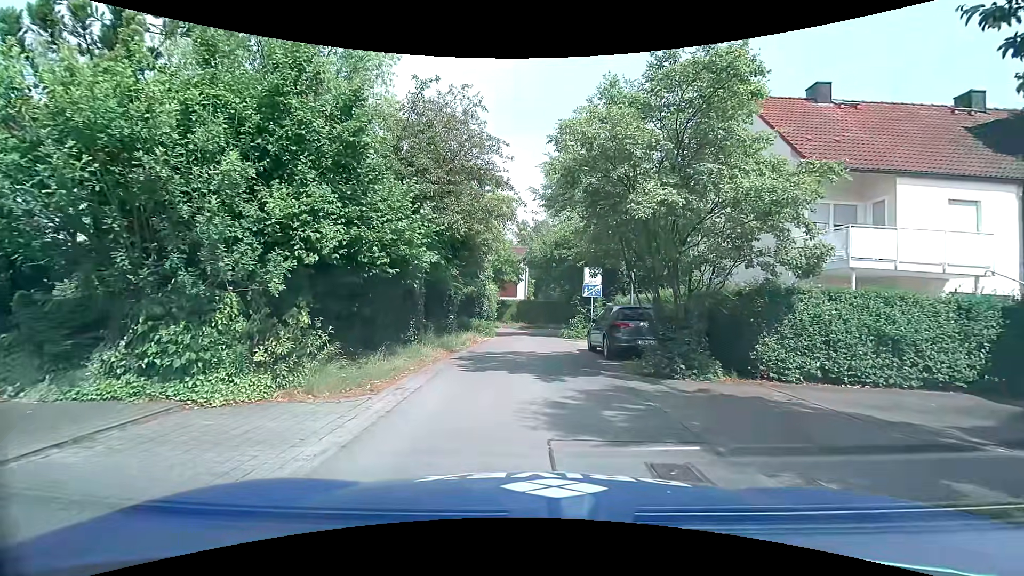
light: Day
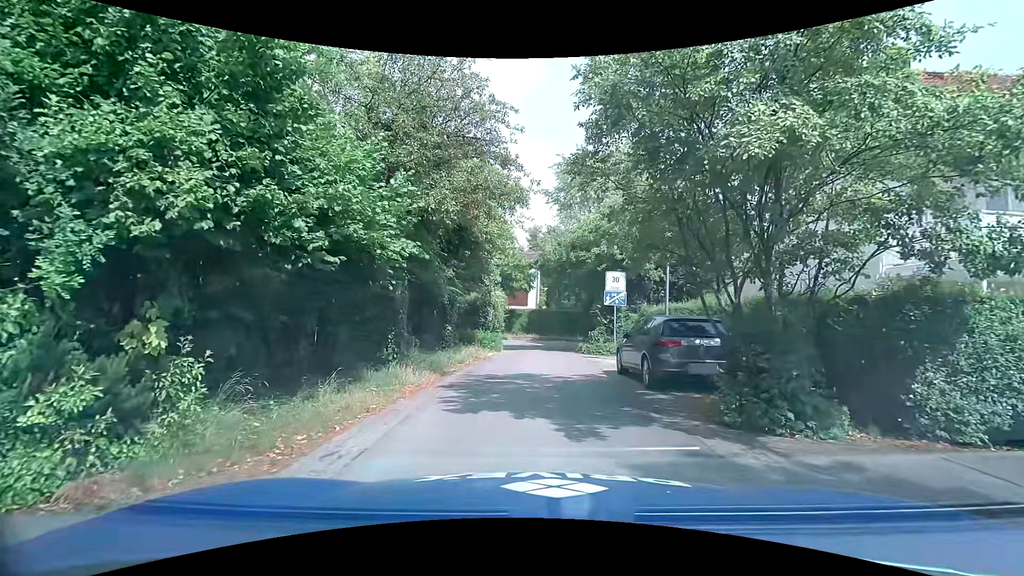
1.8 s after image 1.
(-0.1, +3.3) m; -2°
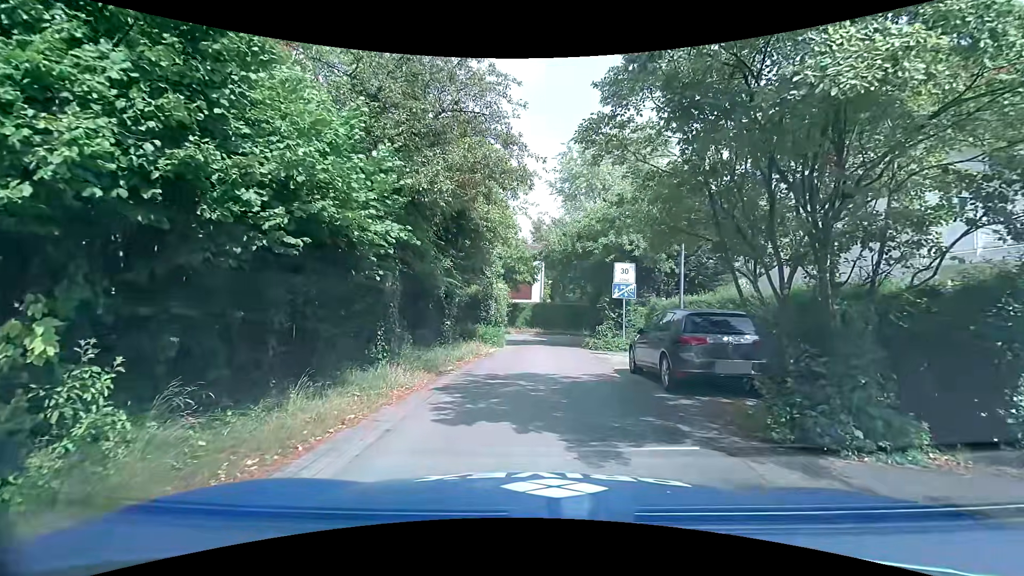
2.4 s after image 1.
(0.0, +1.1) m; +1°
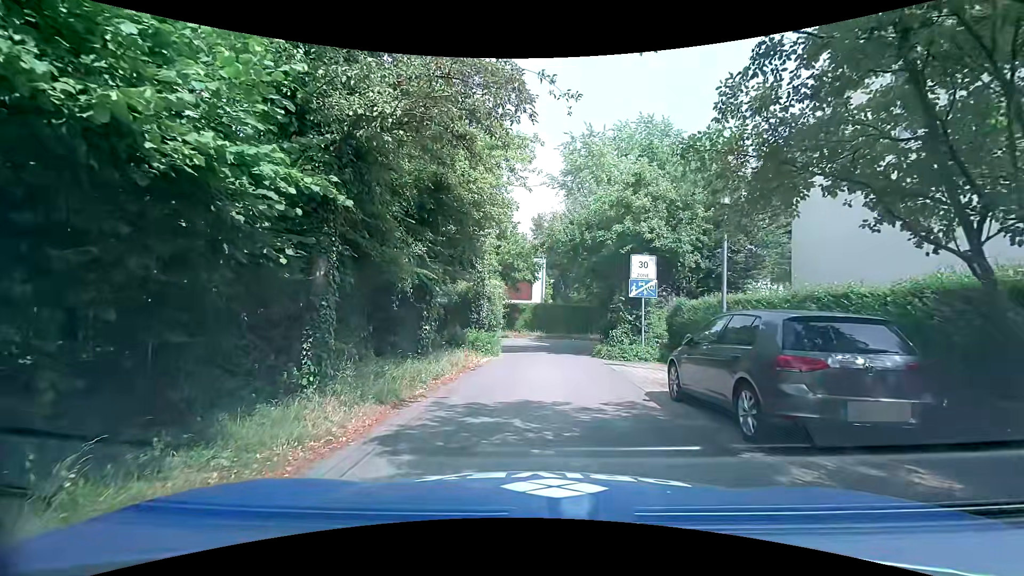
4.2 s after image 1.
(0.0, +3.3) m; 0°
